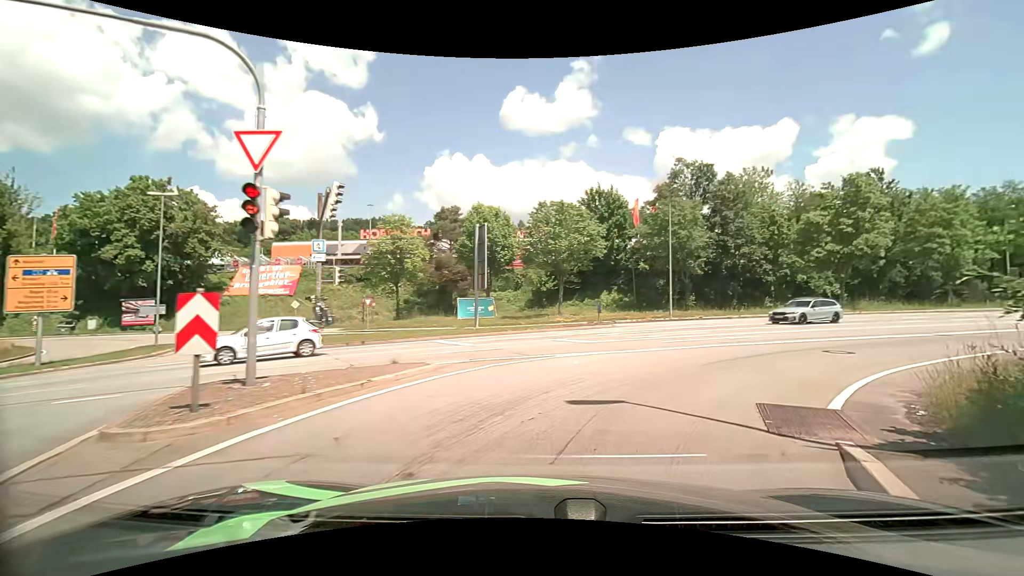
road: primary_link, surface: asphalt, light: Day
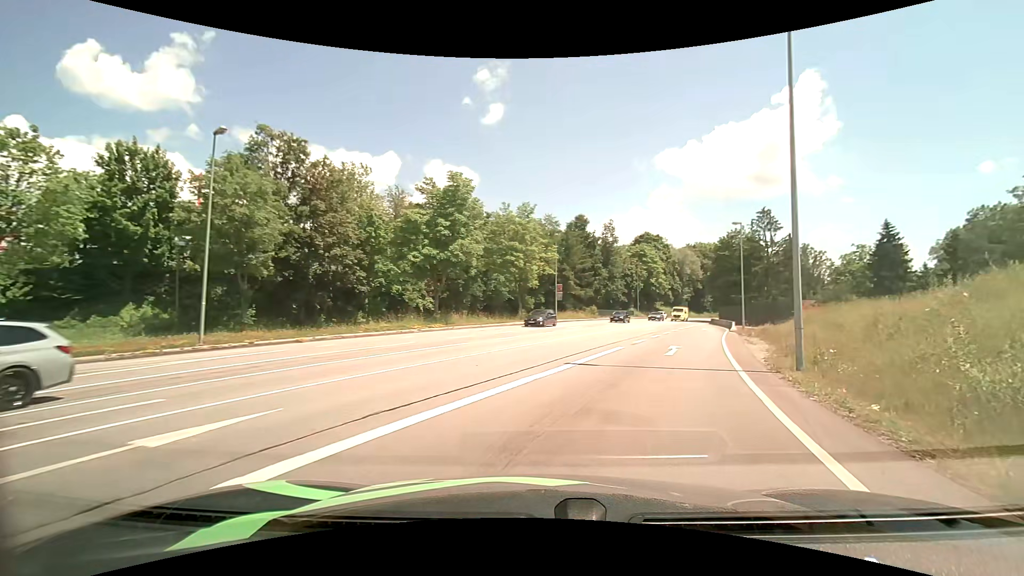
(+5.5, +13.2) m; +44°
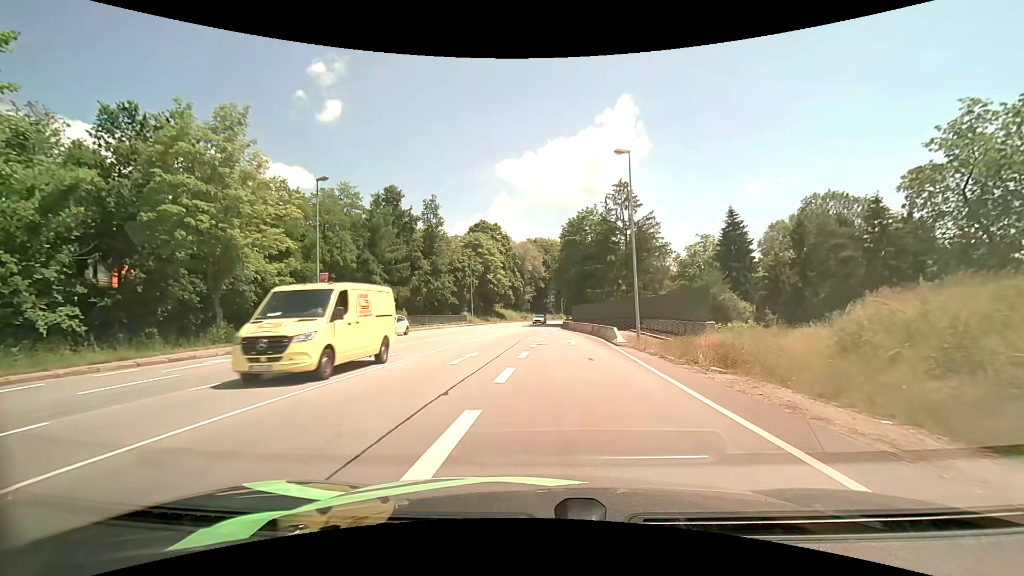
(+5.6, +23.9) m; +18°
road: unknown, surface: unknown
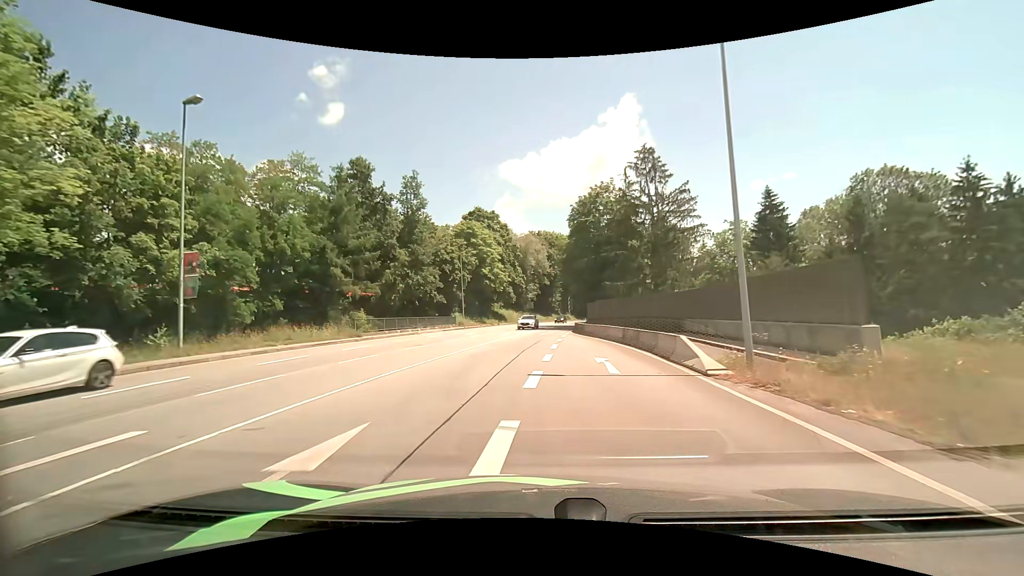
(0.0, +12.8) m; 0°
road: primary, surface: asphalt
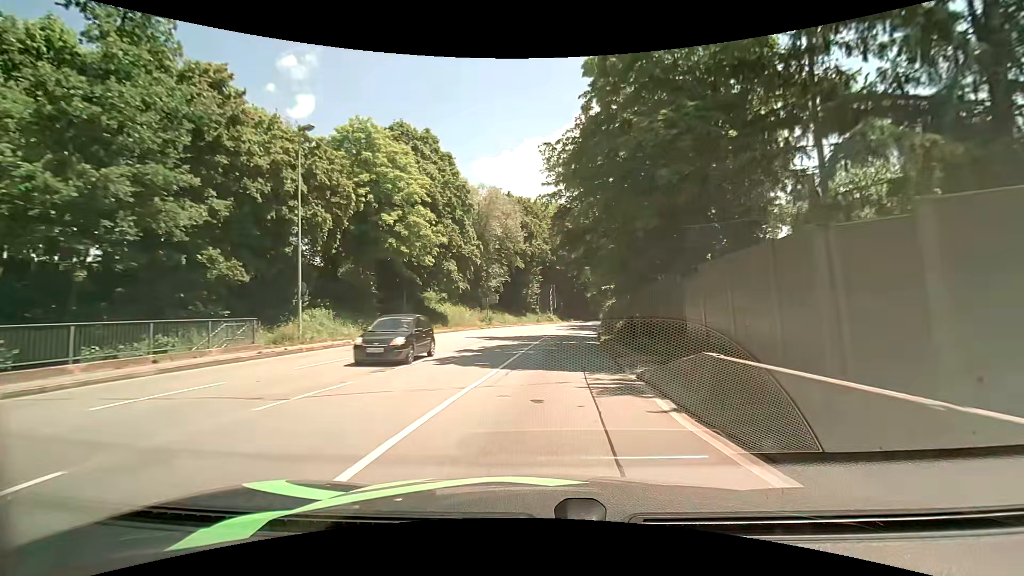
(+0.2, +38.1) m; +2°
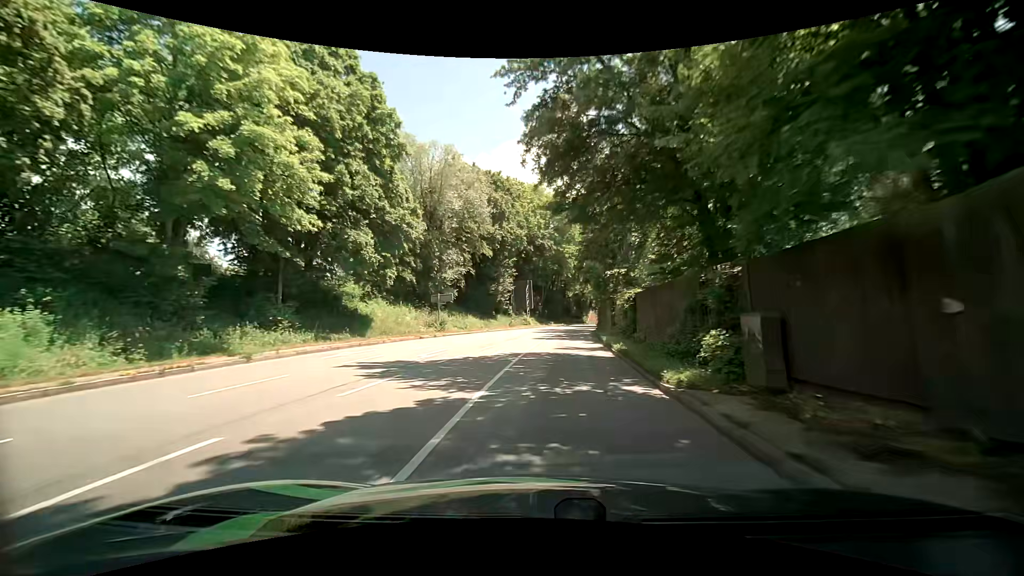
(+0.5, +16.6) m; +3°
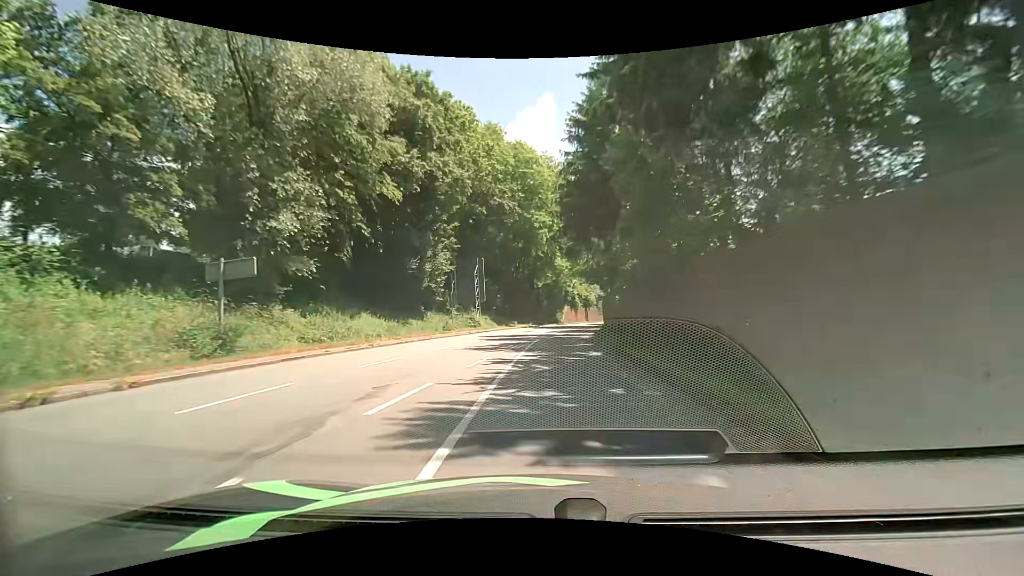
(+0.9, +25.4) m; +5°
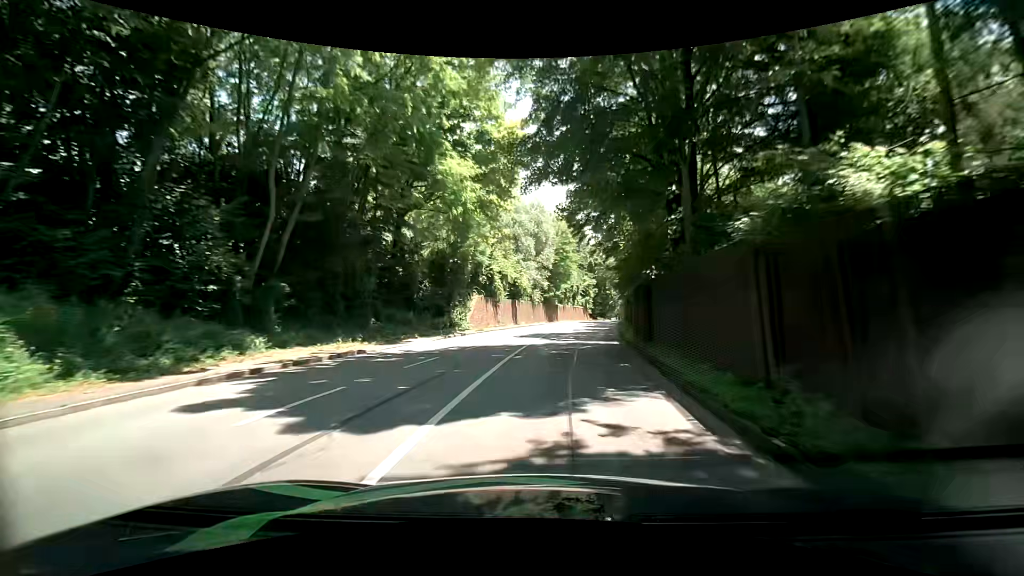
(+2.4, +42.7) m; +7°
(0, +10) (+1, +20) (+3, +30) (+4, +40) (+6, +50) (+8, +59) (+11, +69) (+13, +79) (+16, +88) (+18, +98) m
